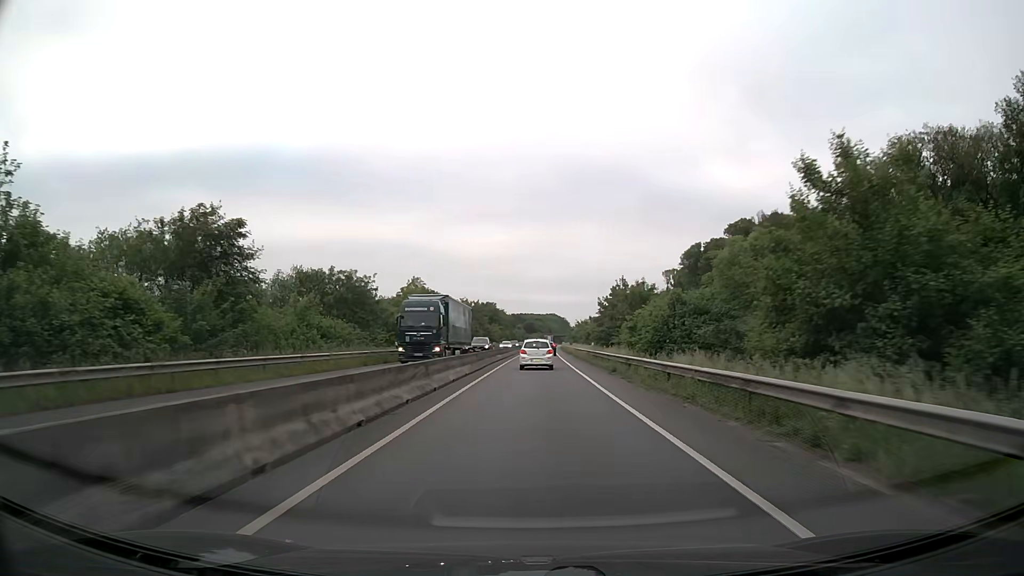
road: trunk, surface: asphalt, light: Day
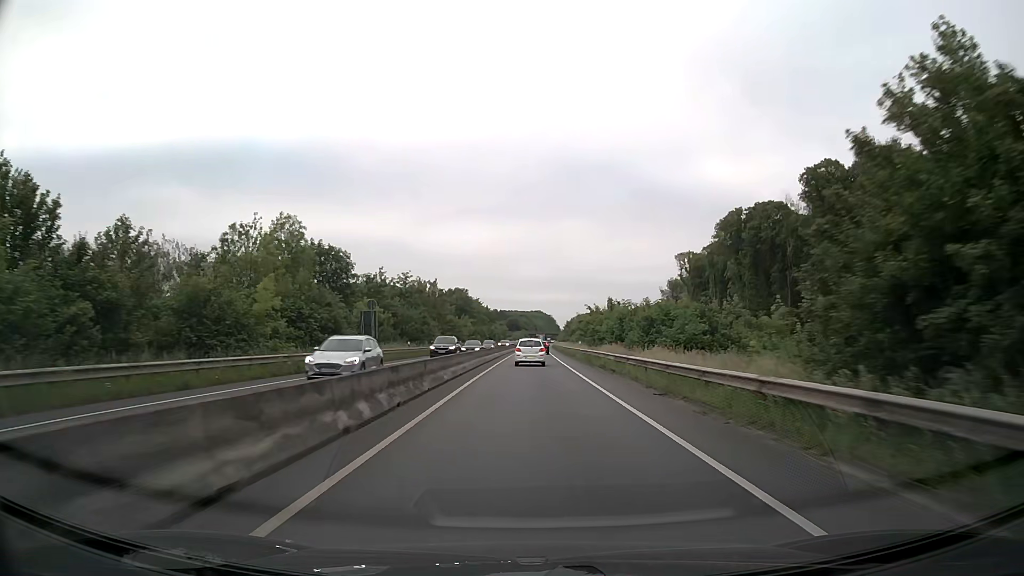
(+0.4, +45.4) m; +1°
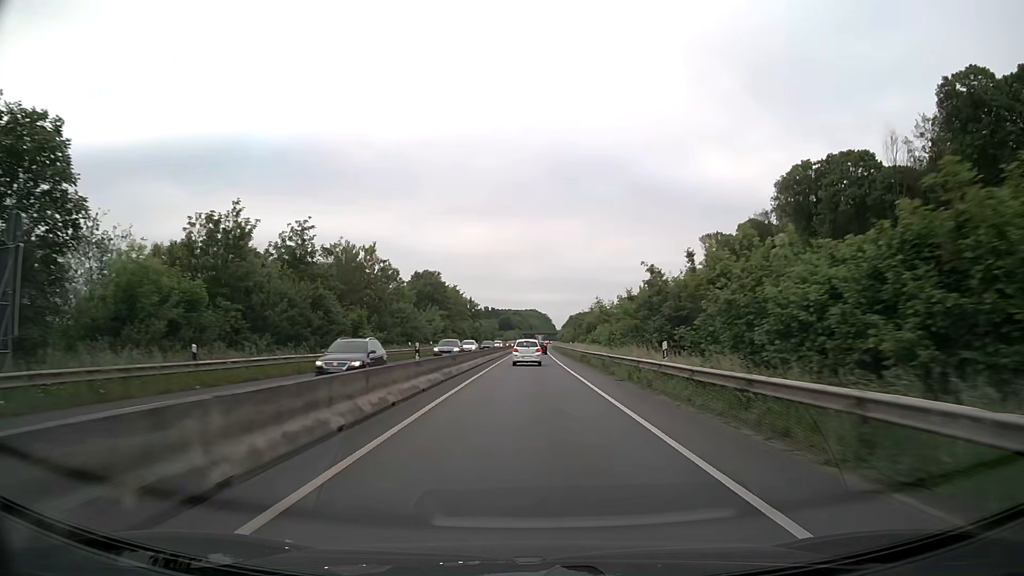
(+0.2, +36.2) m; +1°
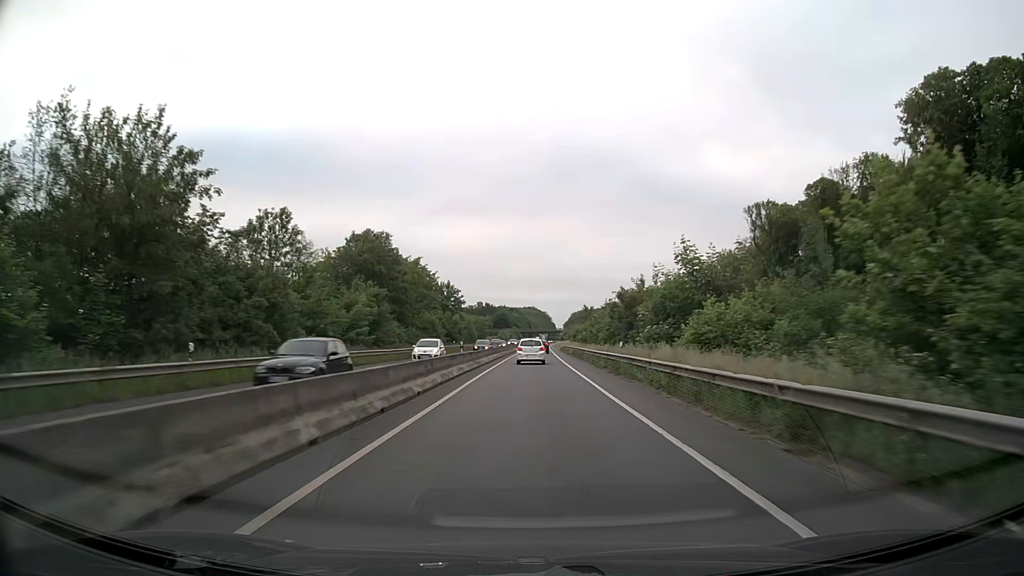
(0.0, +37.7) m; 0°
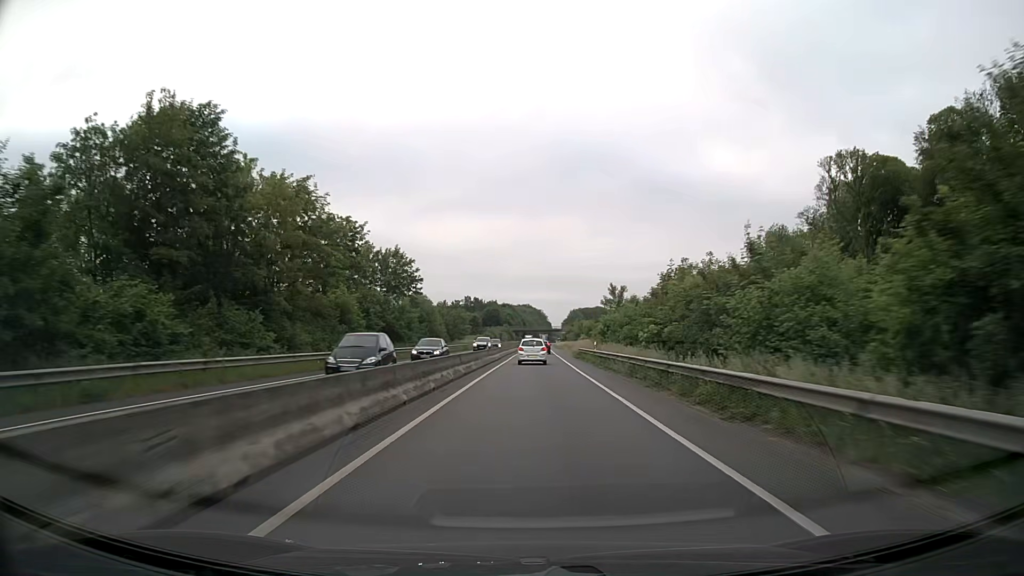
(+0.2, +38.9) m; 0°
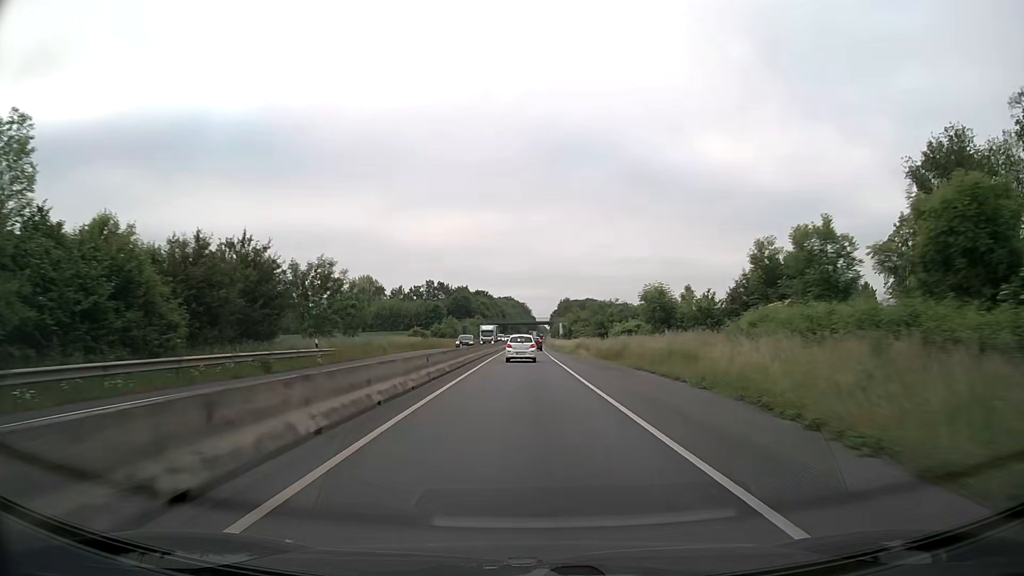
(+0.9, +65.1) m; +2°
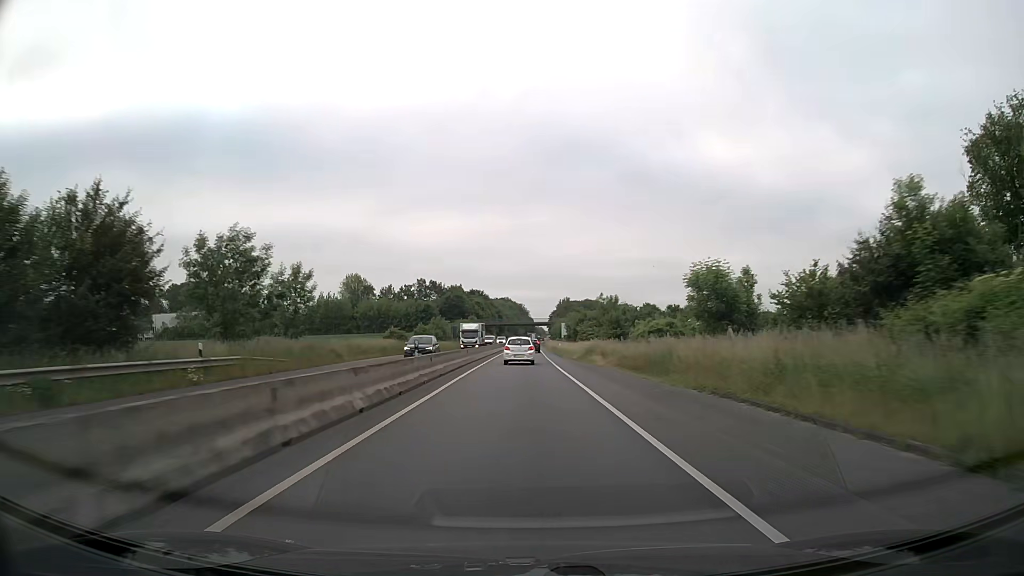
(0.0, +12.9) m; 0°
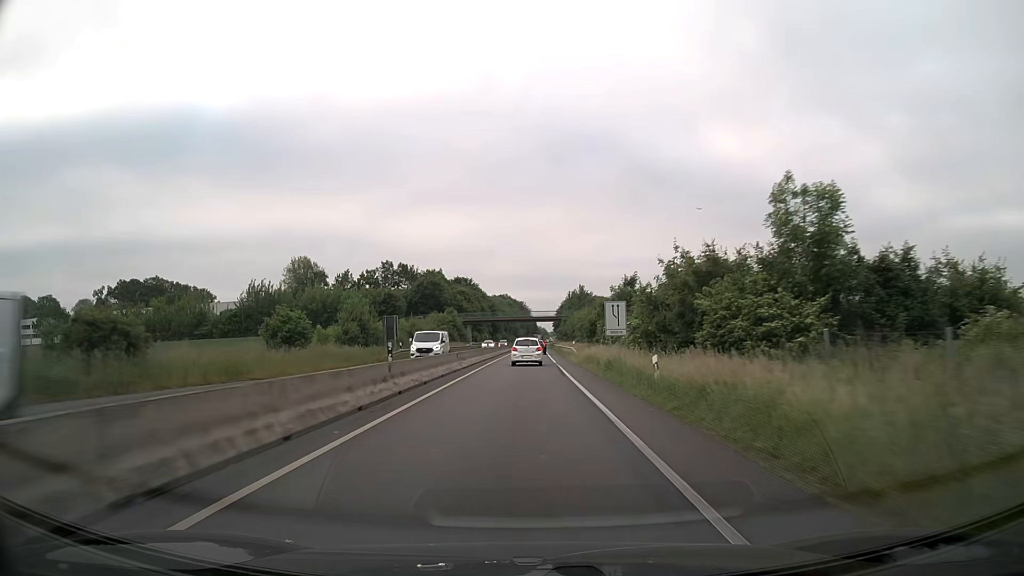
(+0.1, +51.7) m; 0°
(0, +10) (0, +20) (0, +30) (0, +40) (0, +50) (0, +60) (0, +70) (0, +80) (0, +90) (+1, +100) m
